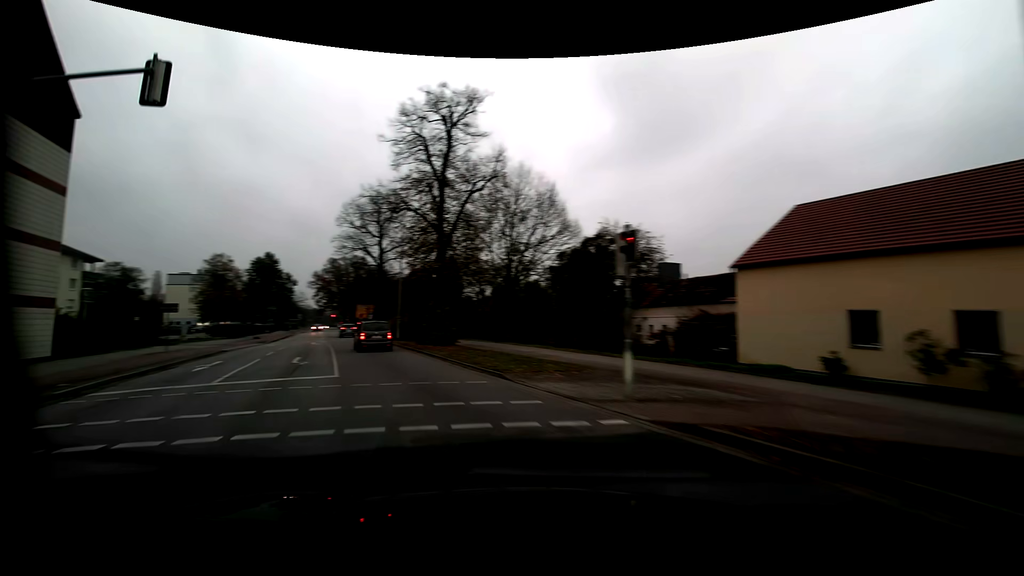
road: residential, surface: asphalt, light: Day
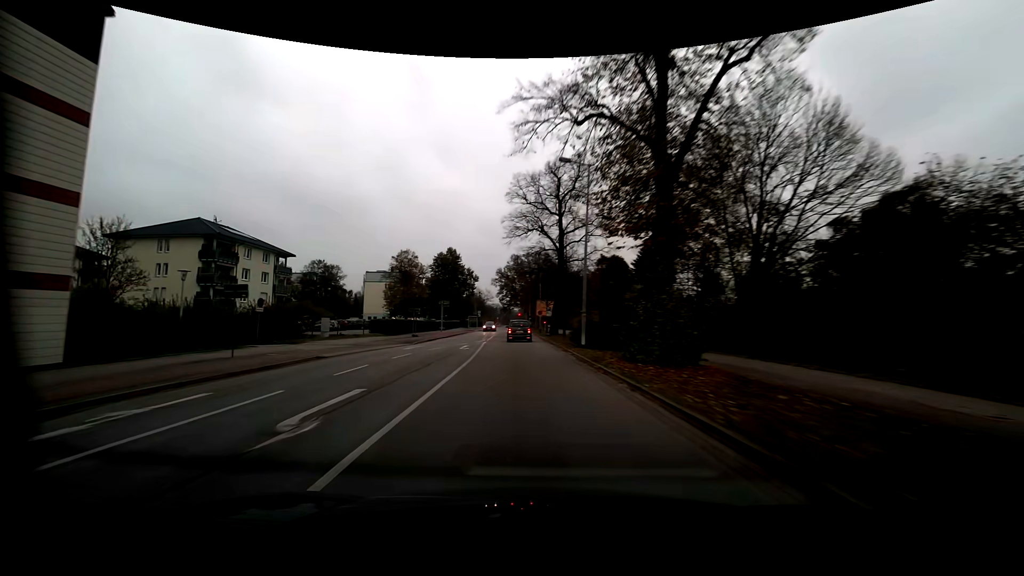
(-3.0, +15.5) m; -19°
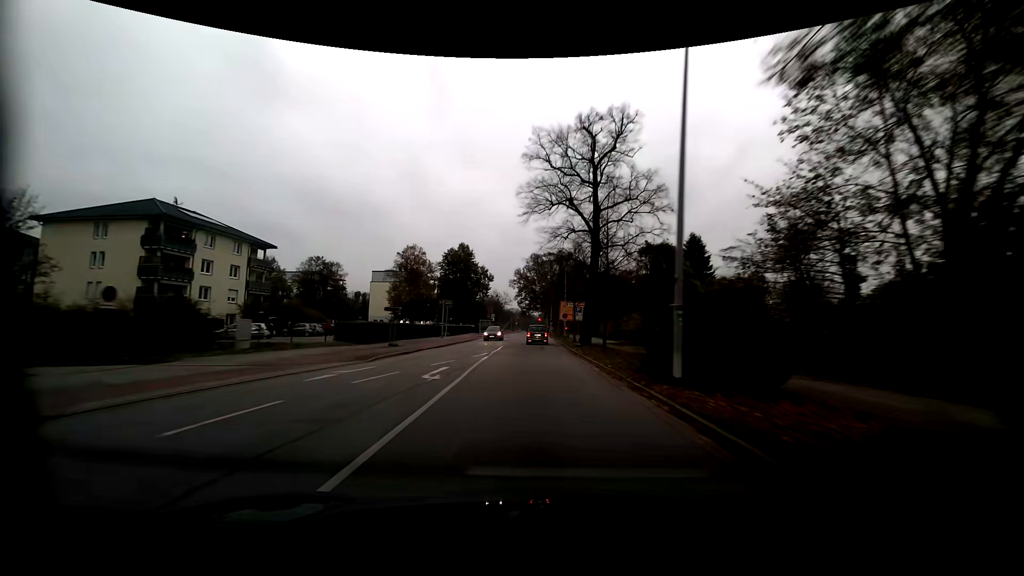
(-0.2, +13.4) m; -2°
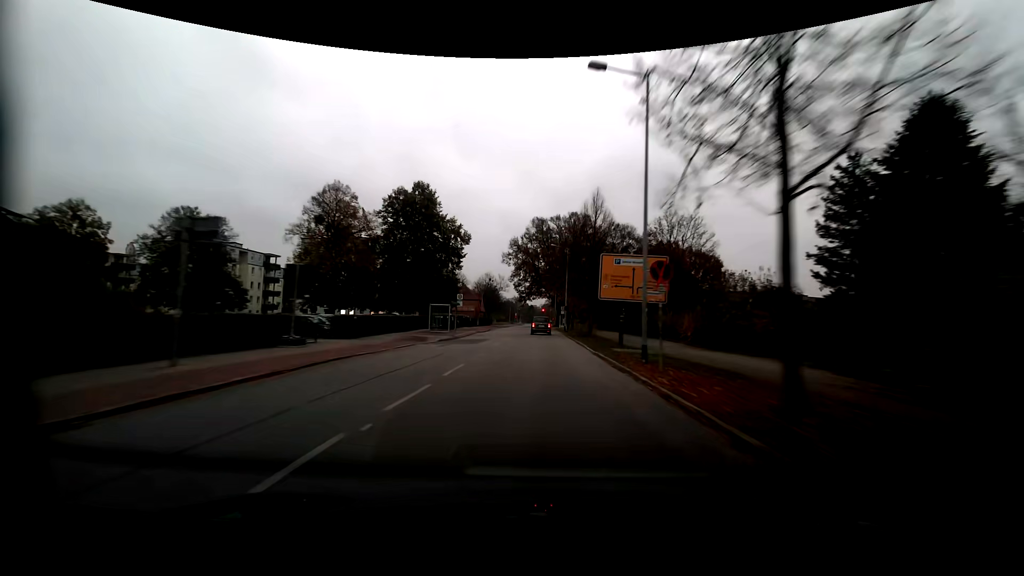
(-0.2, +40.6) m; -1°
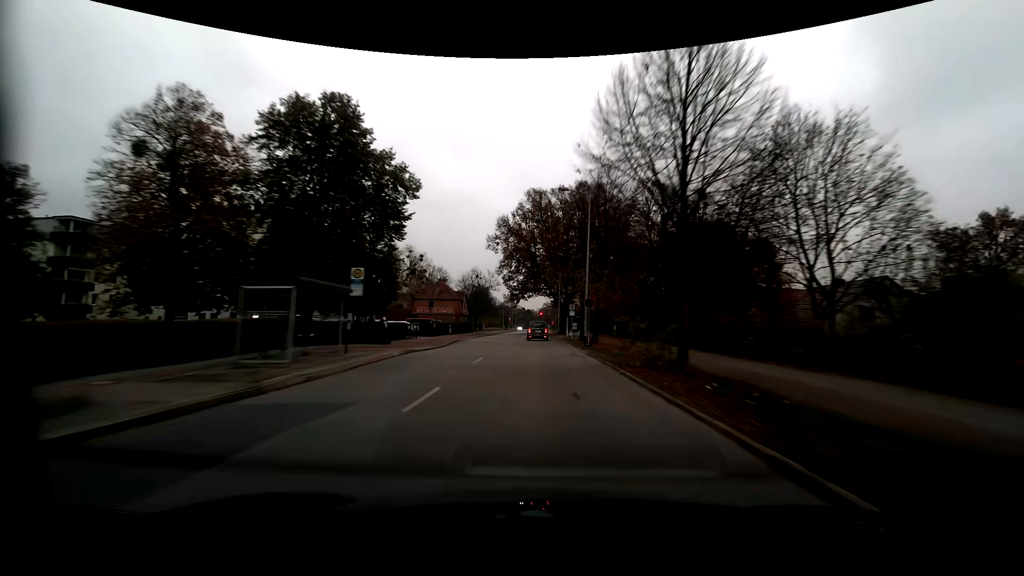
(+0.5, +26.1) m; +1°
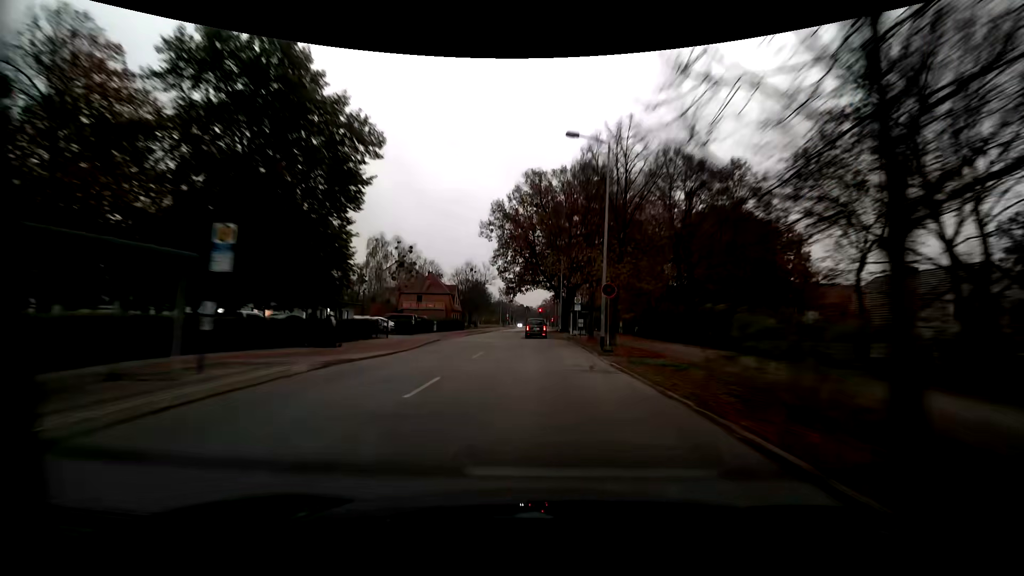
(0.0, +8.6) m; 0°
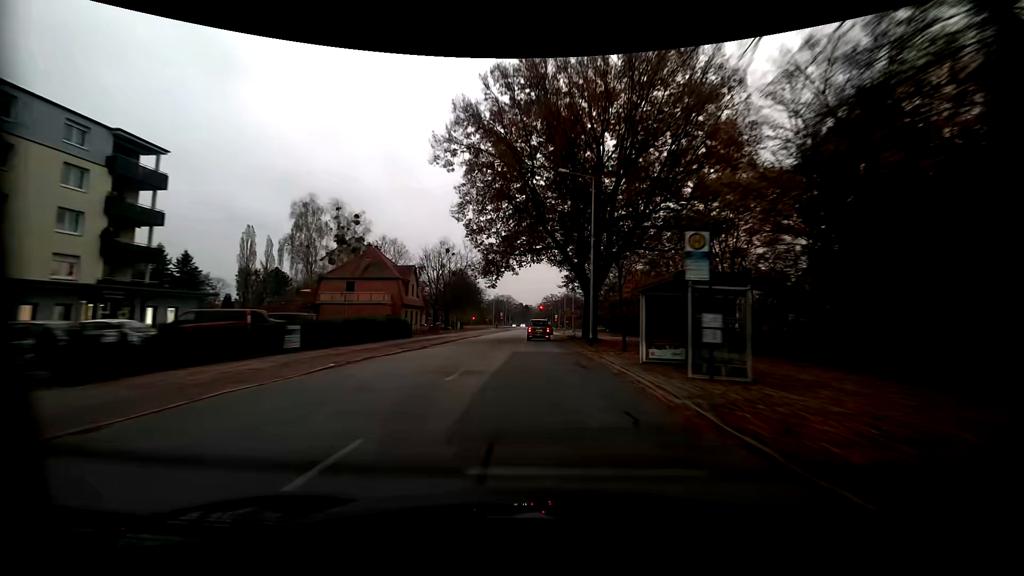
(-0.1, +31.8) m; 0°
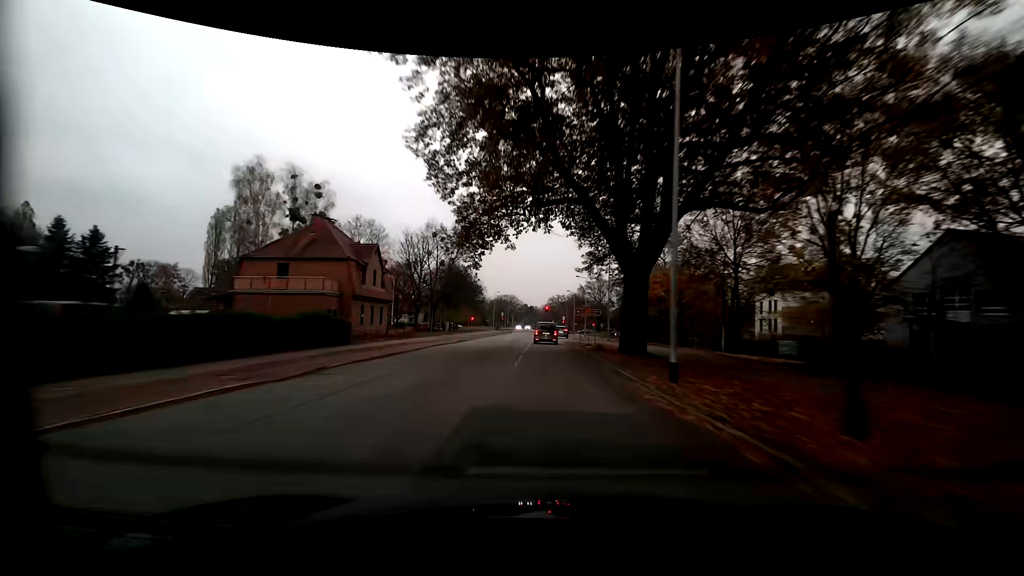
(0.0, +15.5) m; -1°
